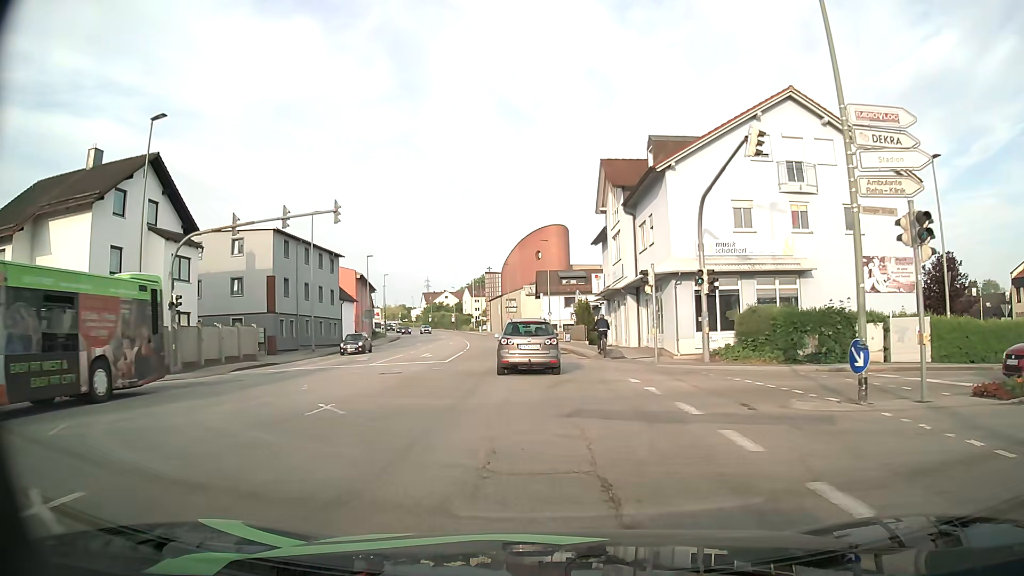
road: tertiary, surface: asphalt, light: Day
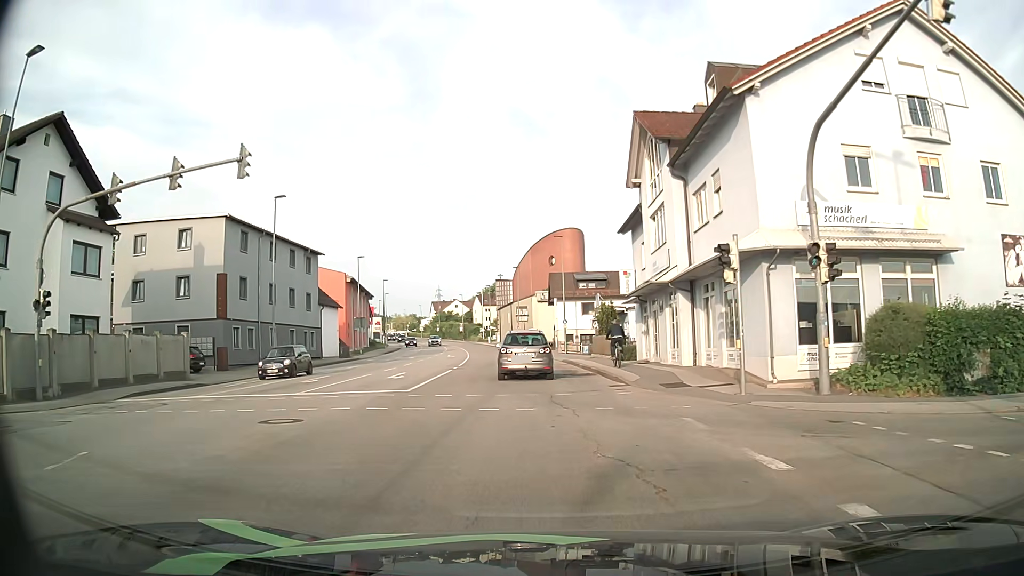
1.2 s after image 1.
(0.0, +9.8) m; 0°
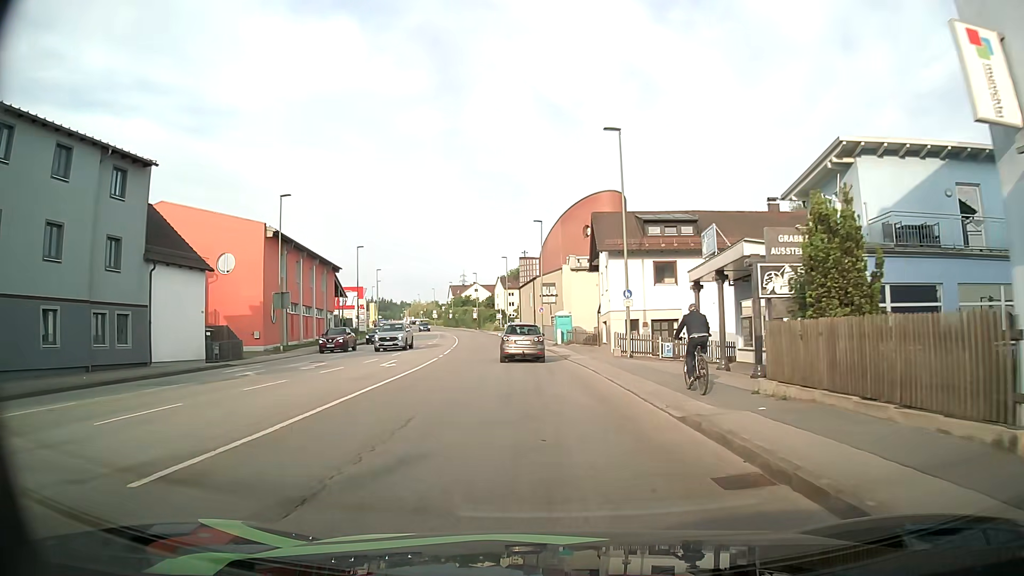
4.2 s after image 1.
(-0.7, +28.9) m; -2°
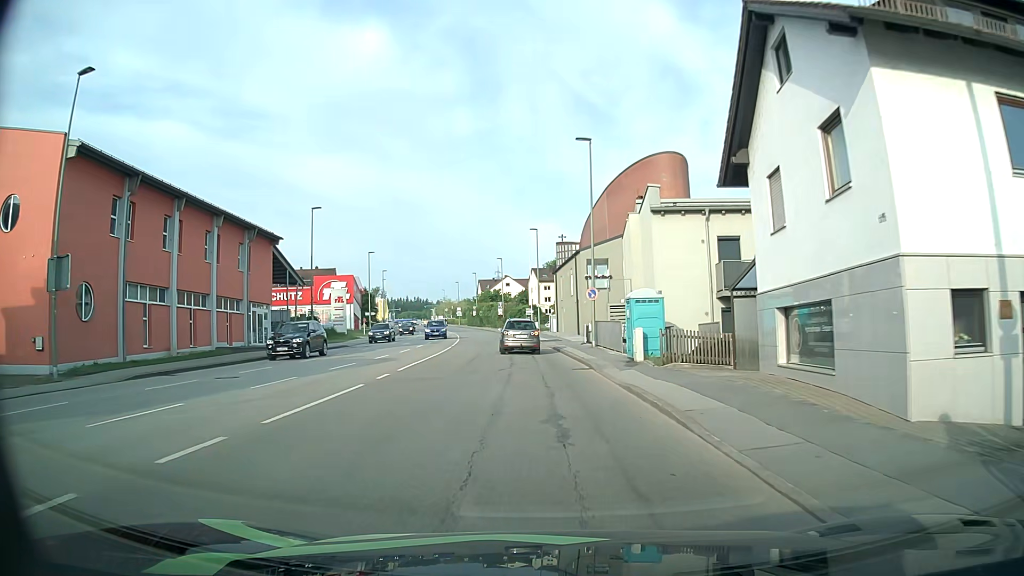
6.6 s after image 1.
(-0.9, +25.7) m; -4°
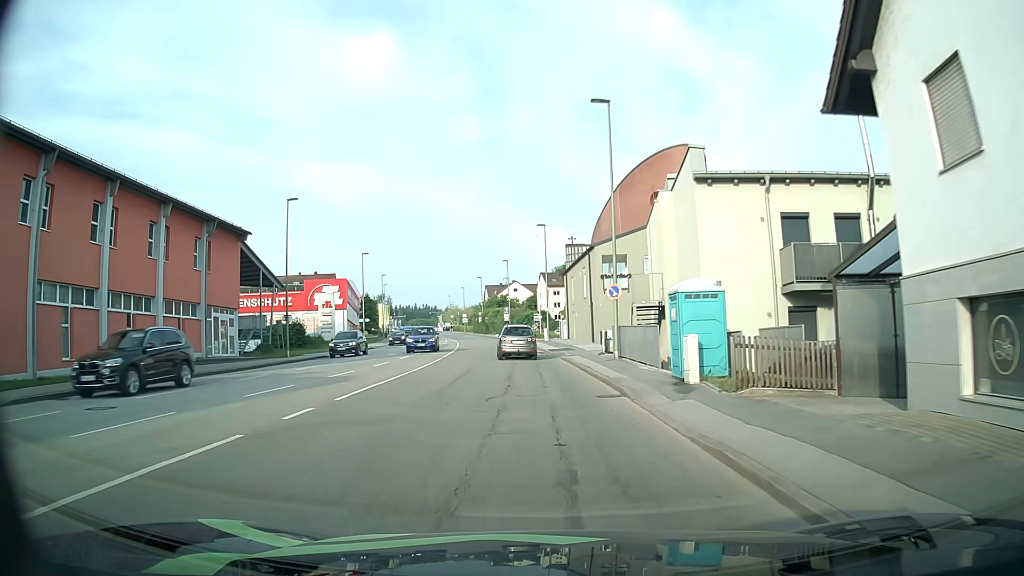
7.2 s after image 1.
(0.0, +6.8) m; 0°
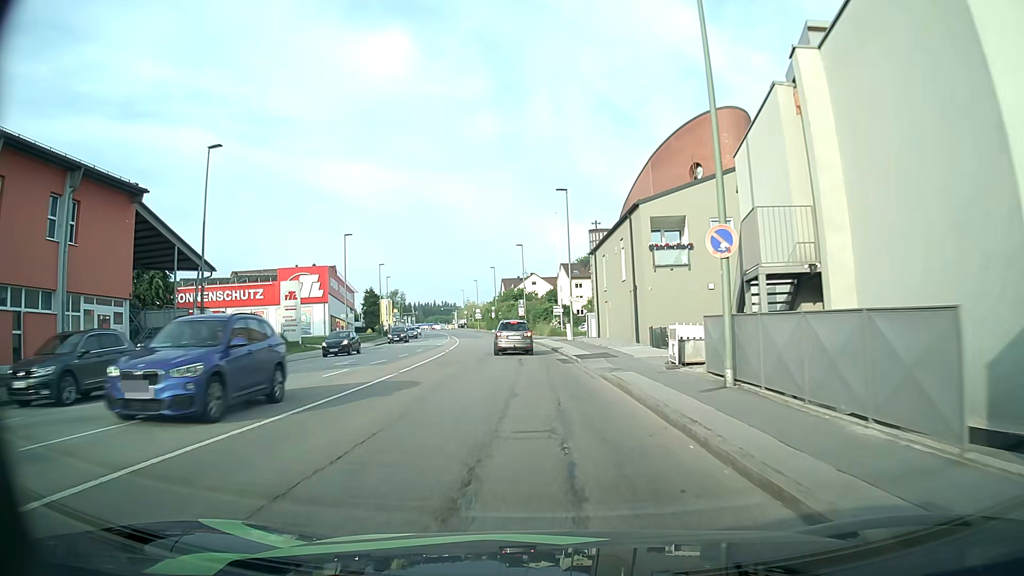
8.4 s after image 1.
(-0.2, +13.8) m; -2°
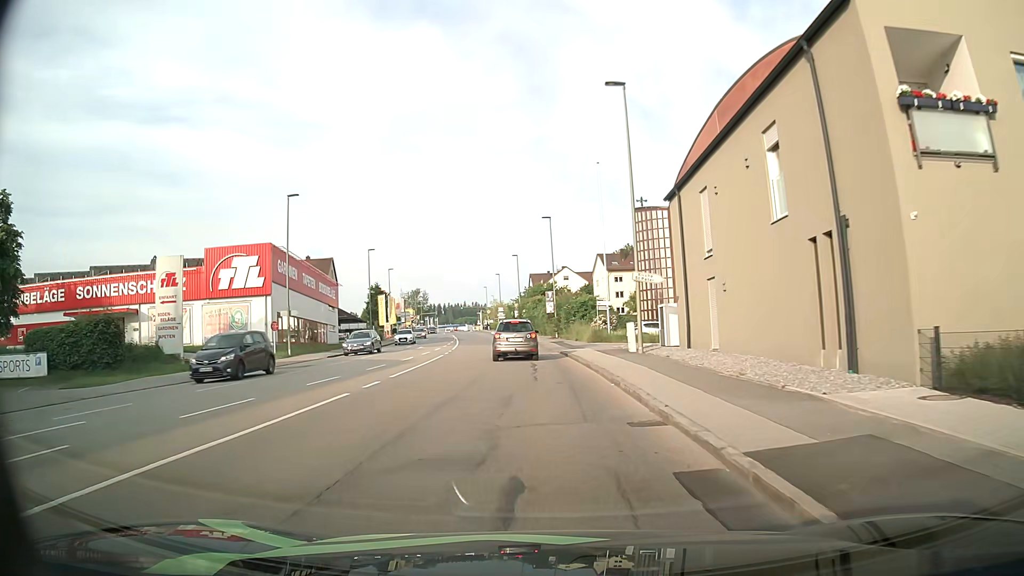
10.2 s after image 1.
(-0.4, +20.9) m; -2°
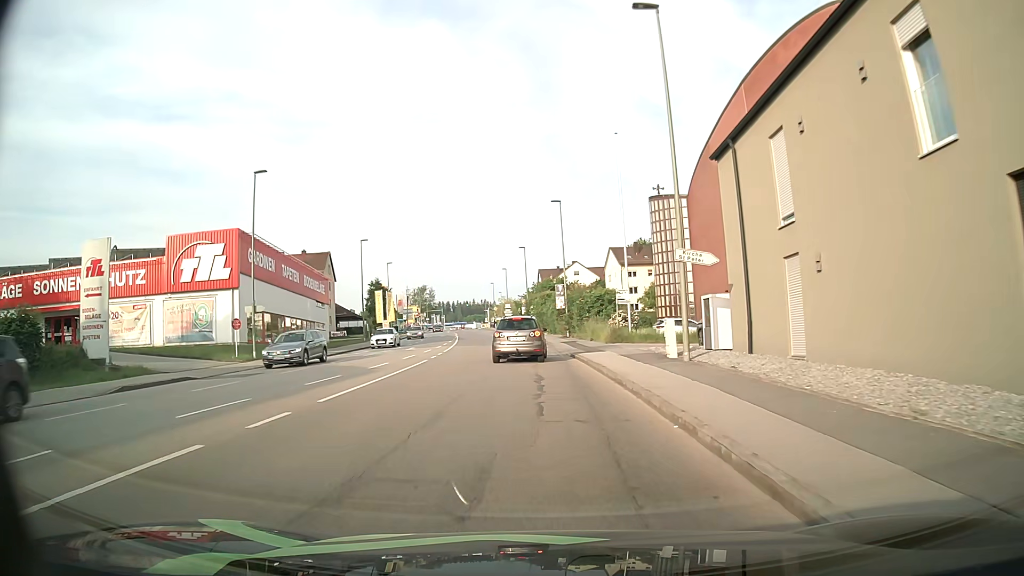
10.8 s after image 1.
(-0.1, +6.5) m; -1°
(0, +10) (0, +20) (-1, +30) (-2, +40) (-2, +50) (-3, +60) (-5, +70) (-6, +80) (-7, +90) (-8, +100) m
